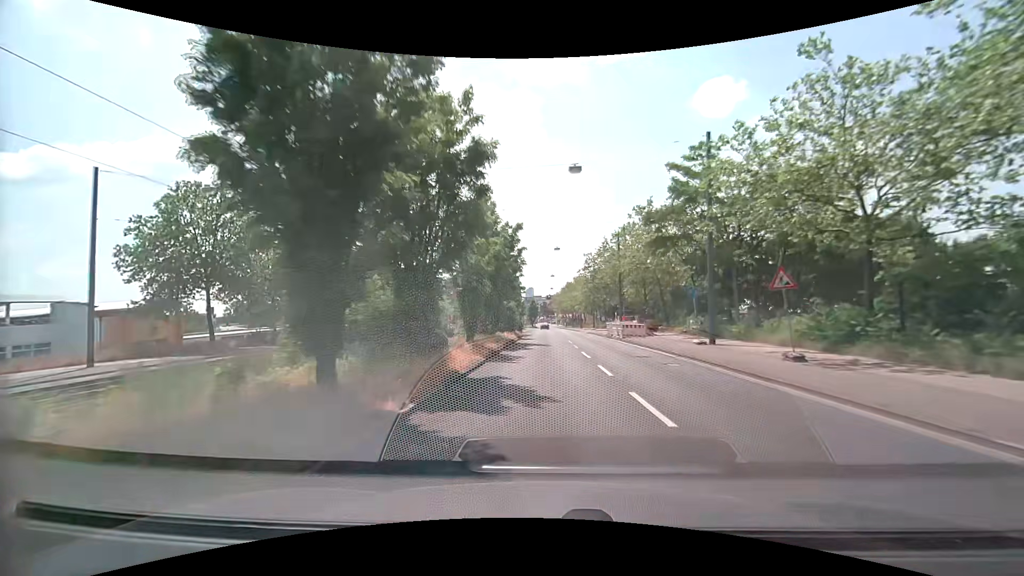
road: primary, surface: asphalt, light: Day
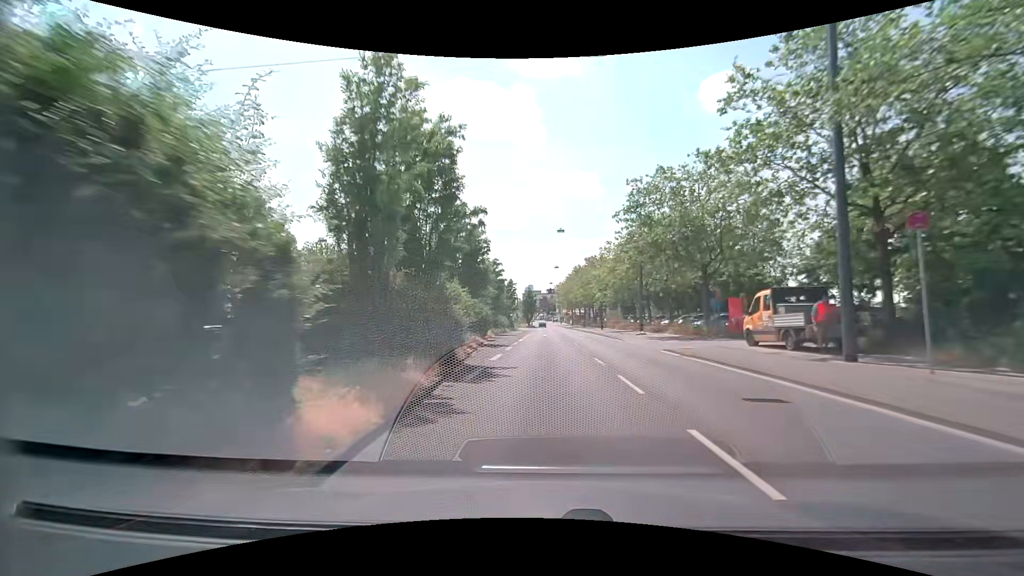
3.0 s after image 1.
(-0.2, +40.1) m; -1°
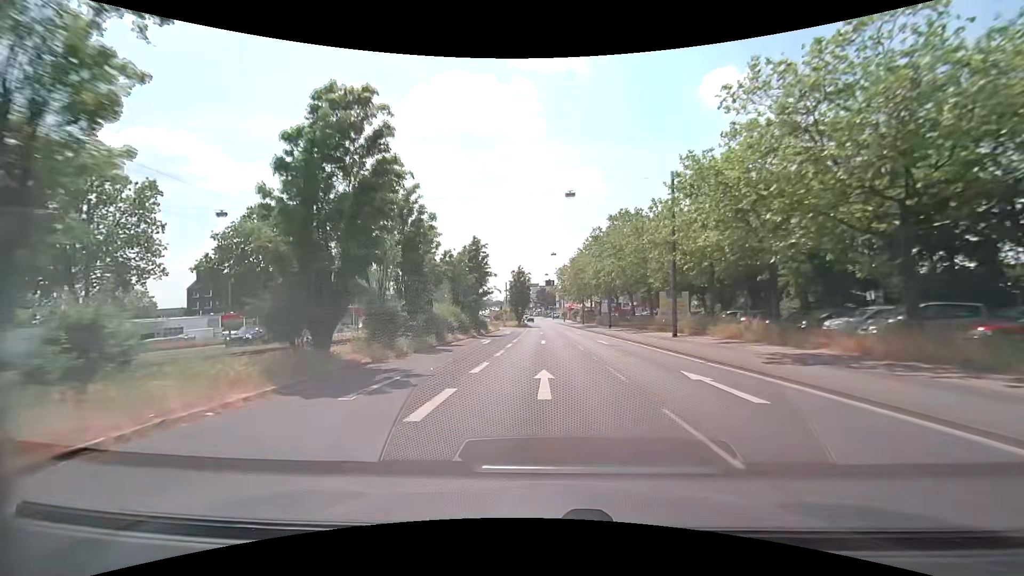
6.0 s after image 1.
(+0.3, +40.6) m; 0°
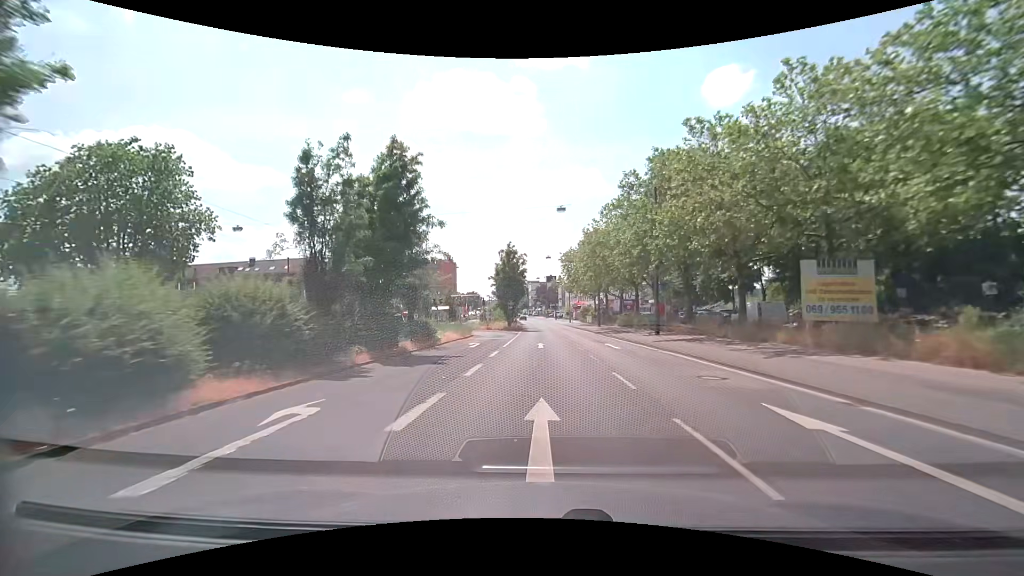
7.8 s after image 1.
(+0.1, +24.8) m; 0°
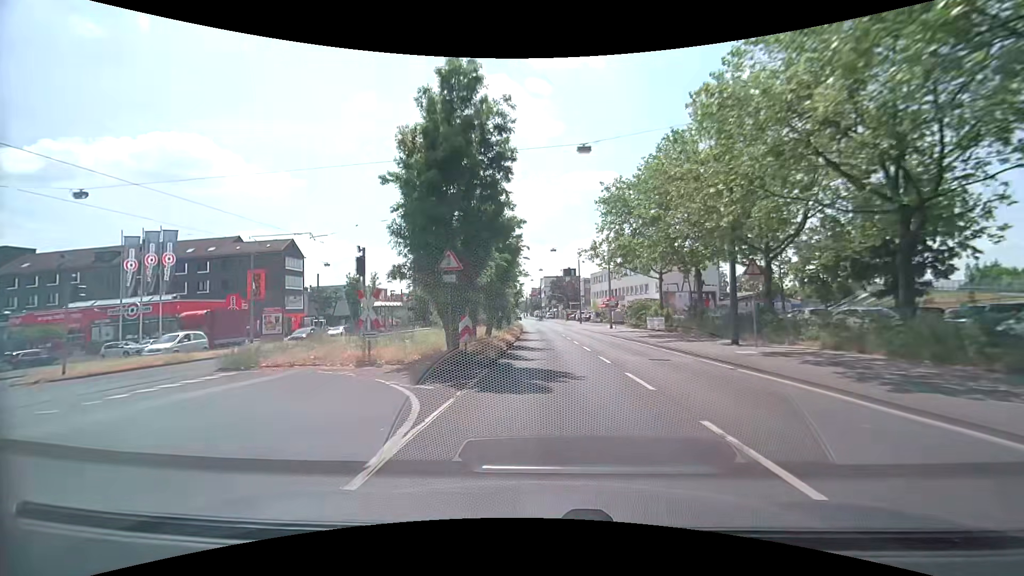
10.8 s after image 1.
(-0.6, +42.0) m; -1°
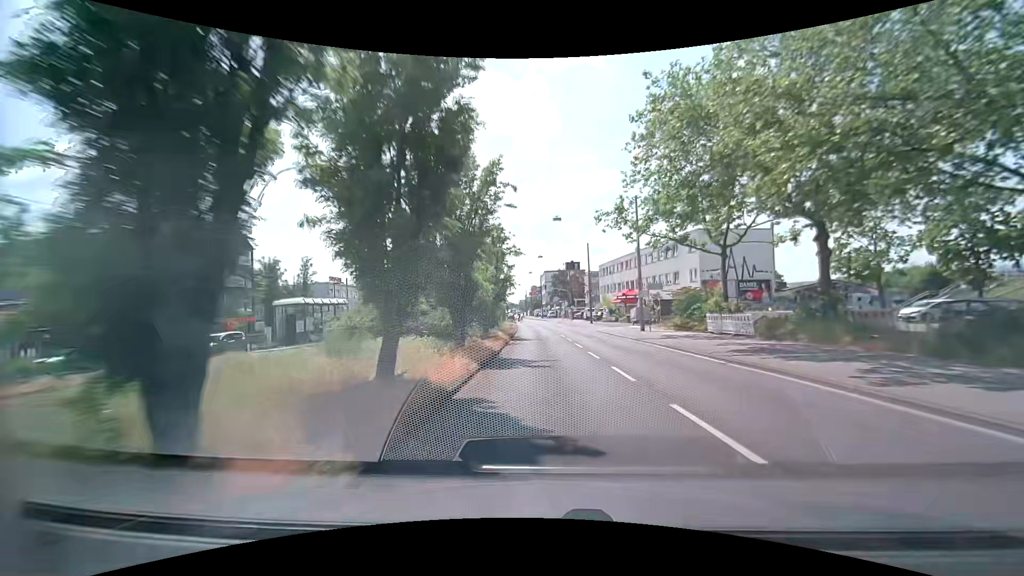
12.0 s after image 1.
(-0.1, +17.0) m; 0°
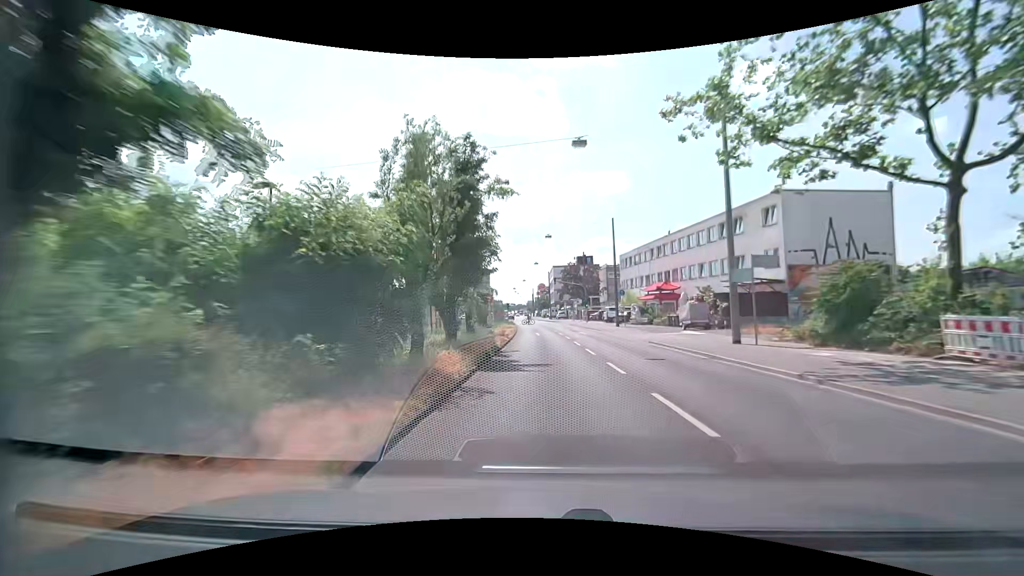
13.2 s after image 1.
(-0.1, +17.0) m; -1°
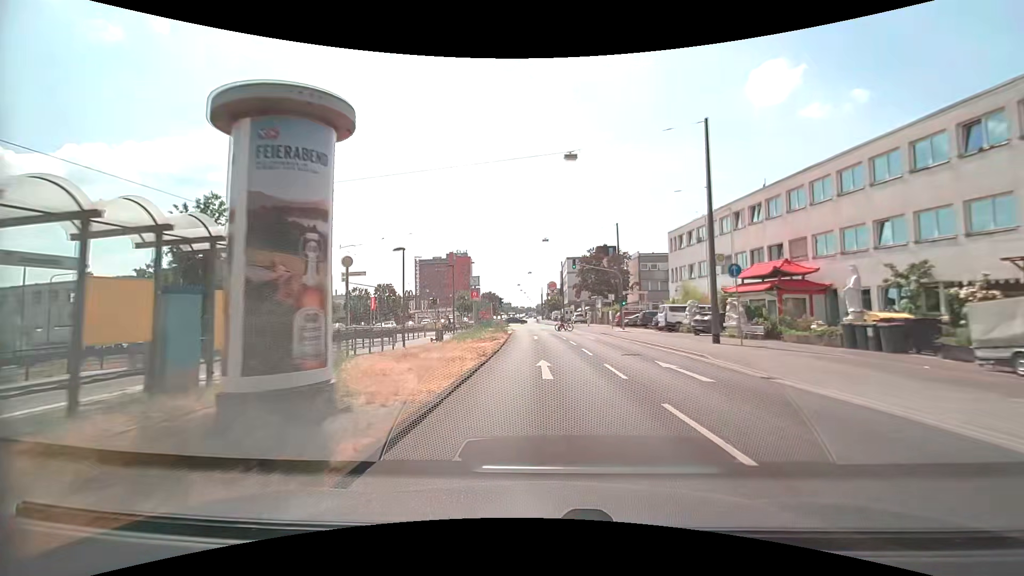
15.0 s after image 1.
(-0.1, +25.4) m; -1°
(0, +10) (0, +20) (0, +30) (-1, +40) (-1, +50) (-2, +60) (-2, +70) (-3, +80) (-4, +90) (-5, +100) m
